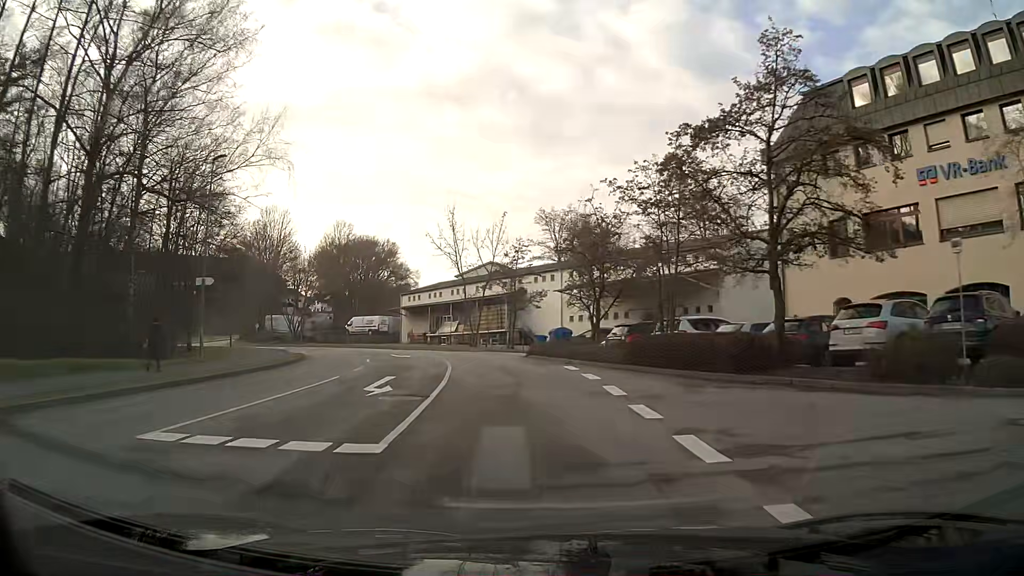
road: unclassified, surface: asphalt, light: Day
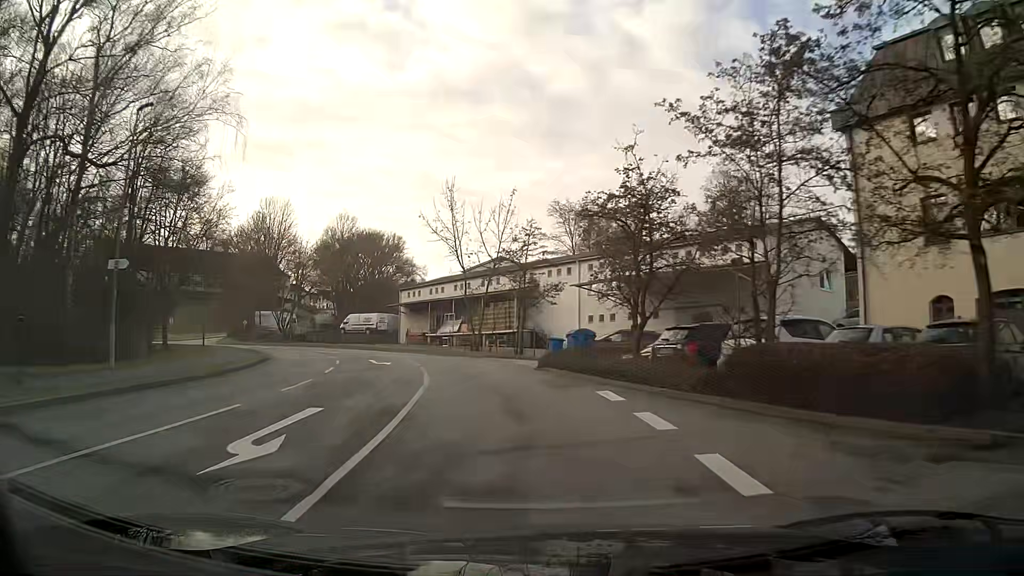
(-0.1, +7.0) m; -2°
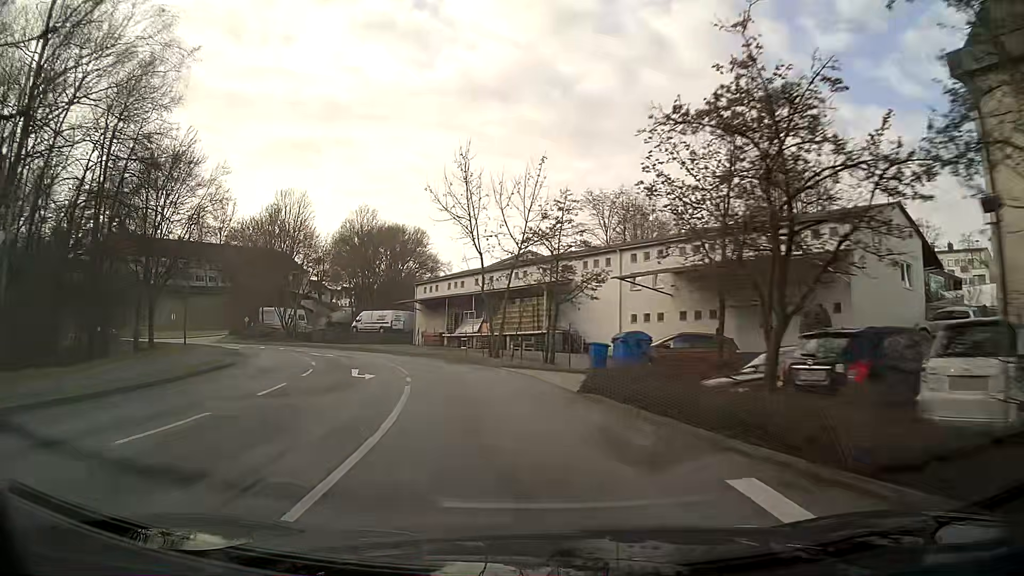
(-0.1, +7.1) m; -3°
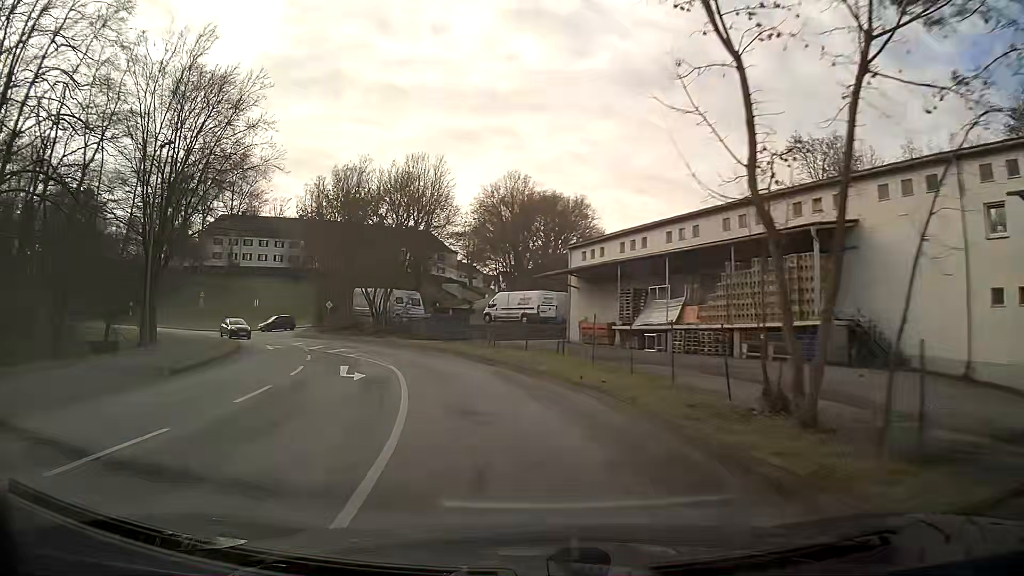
(-2.5, +21.1) m; -14°
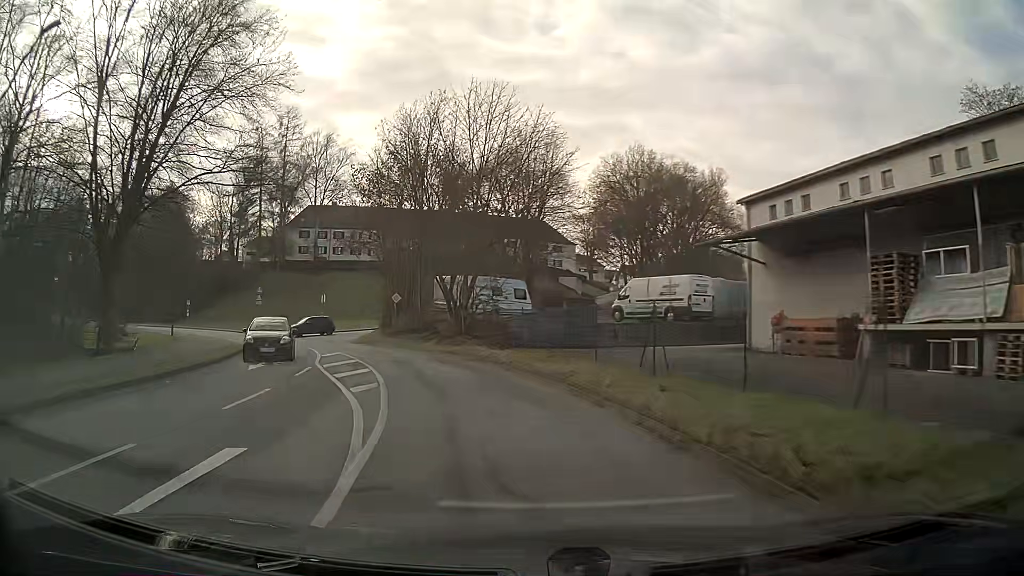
(-1.3, +14.1) m; -11°
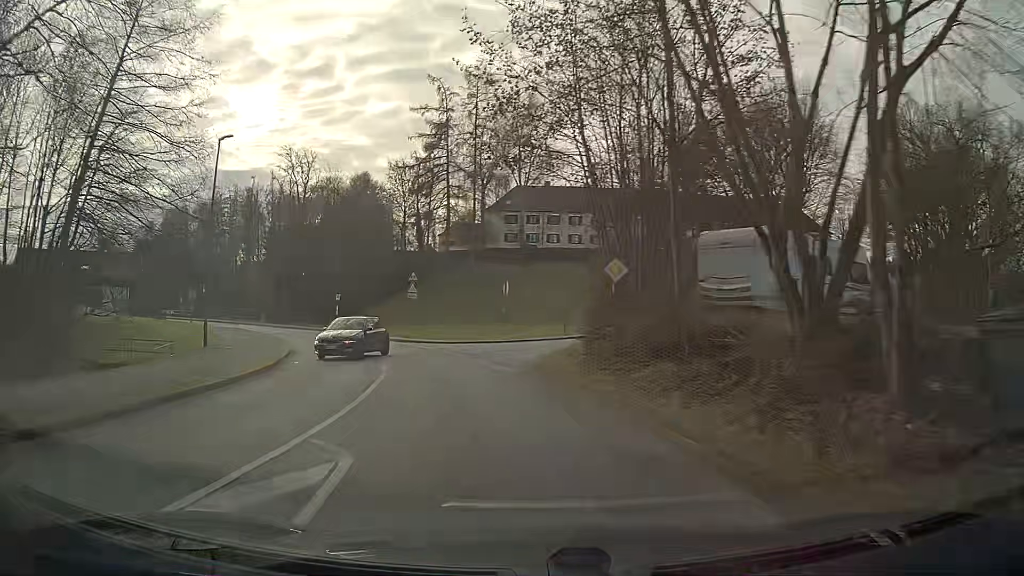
(-3.6, +20.9) m; -19°
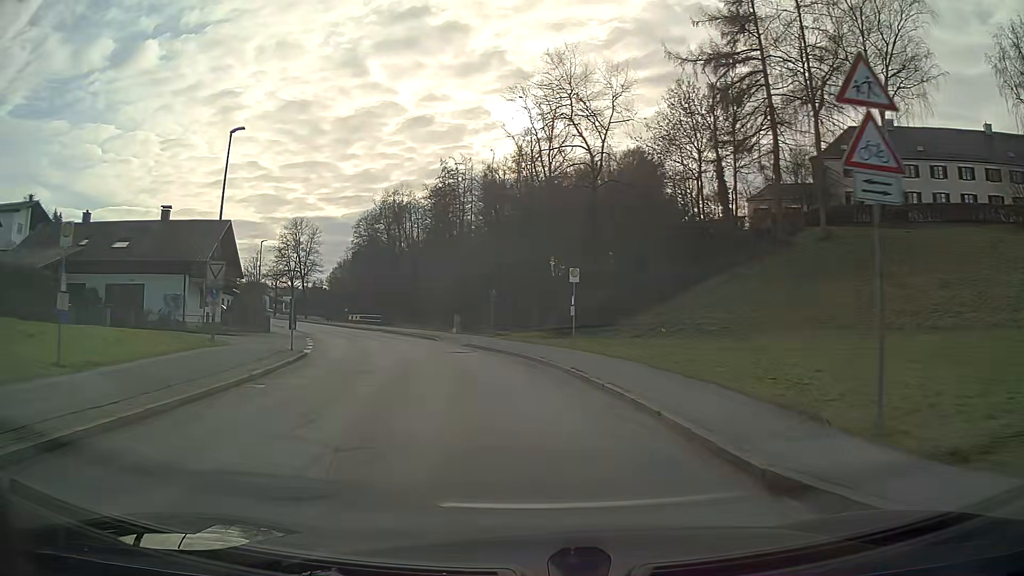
(-7.3, +34.4) m; -24°
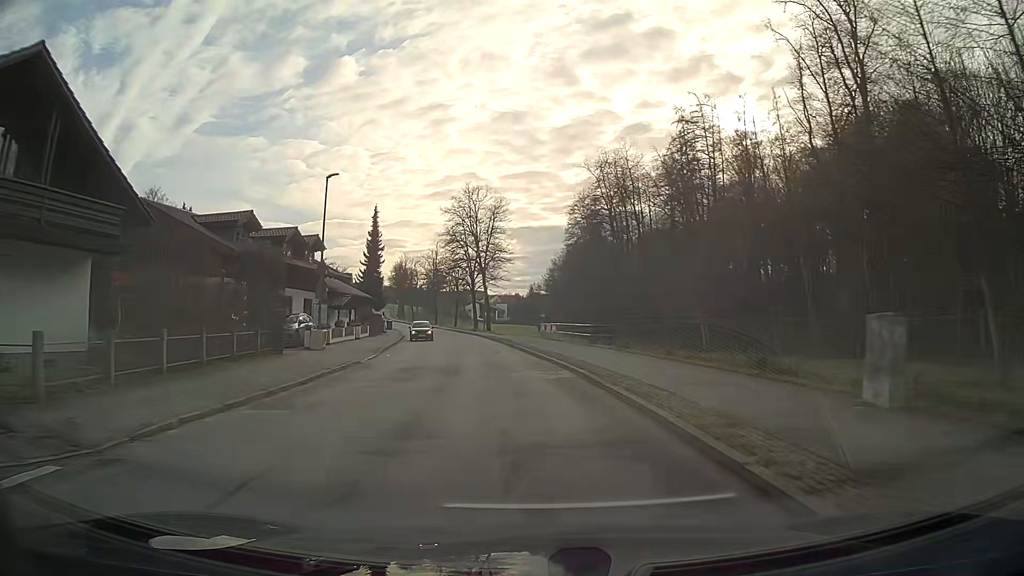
(-6.3, +35.1) m; -19°
